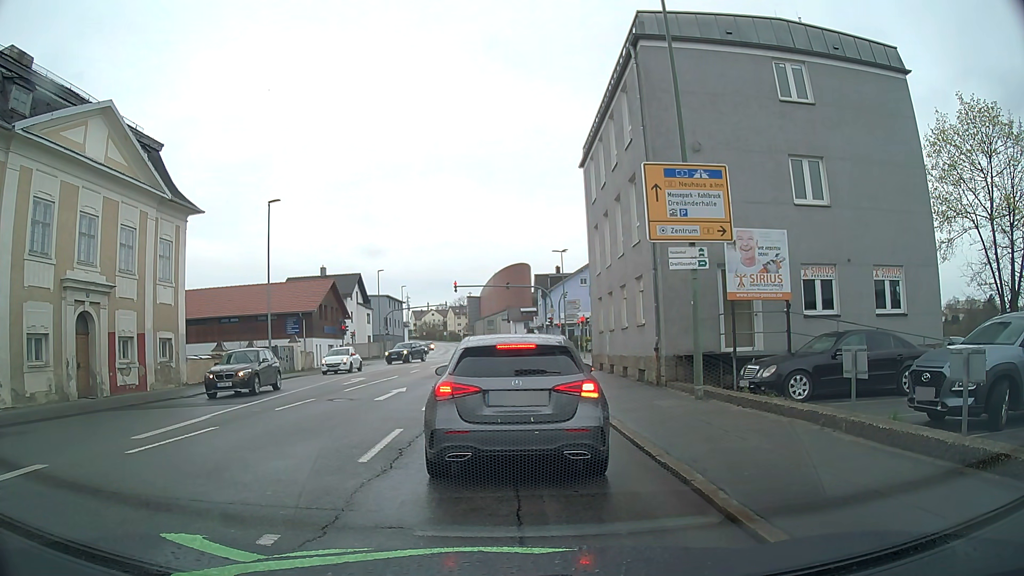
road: tertiary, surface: asphalt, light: Day
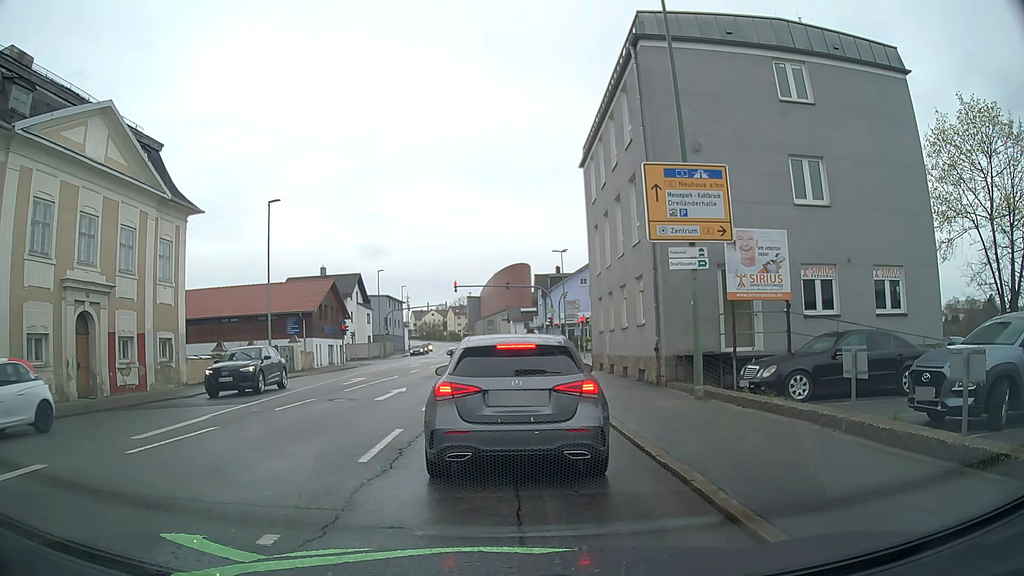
(0.0, 0.0) m; 0°
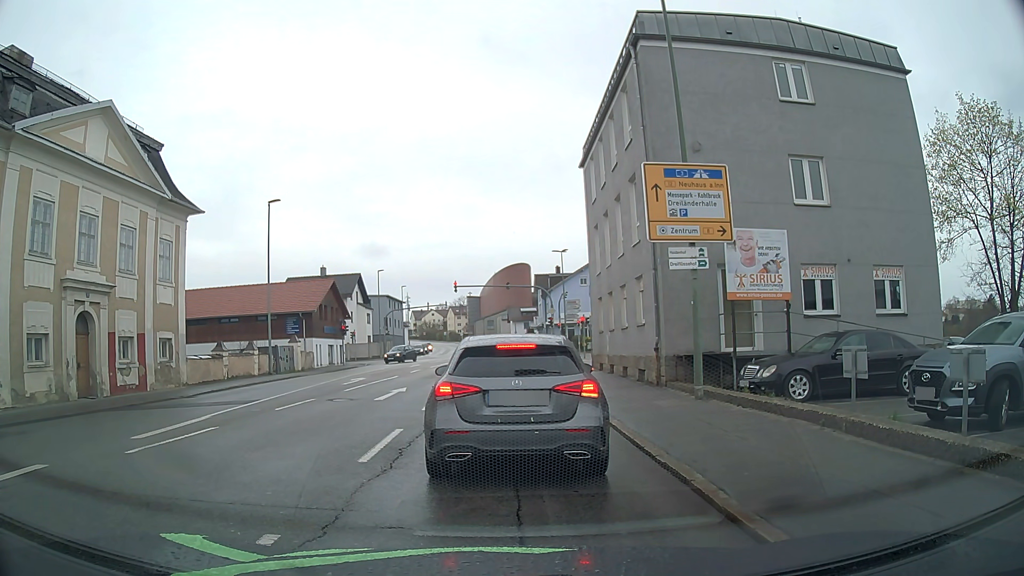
(0.0, 0.0) m; 0°
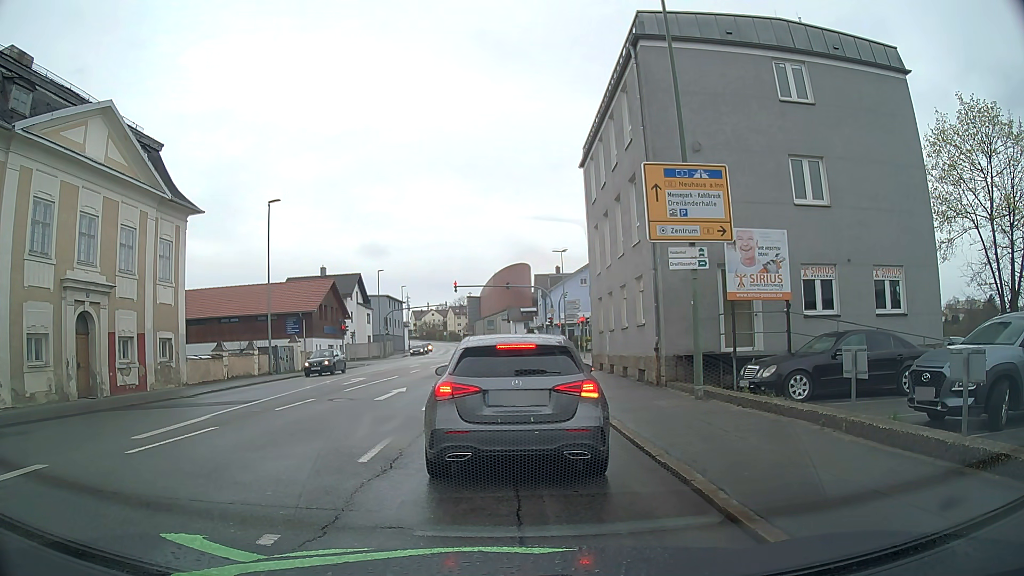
(0.0, 0.0) m; 0°
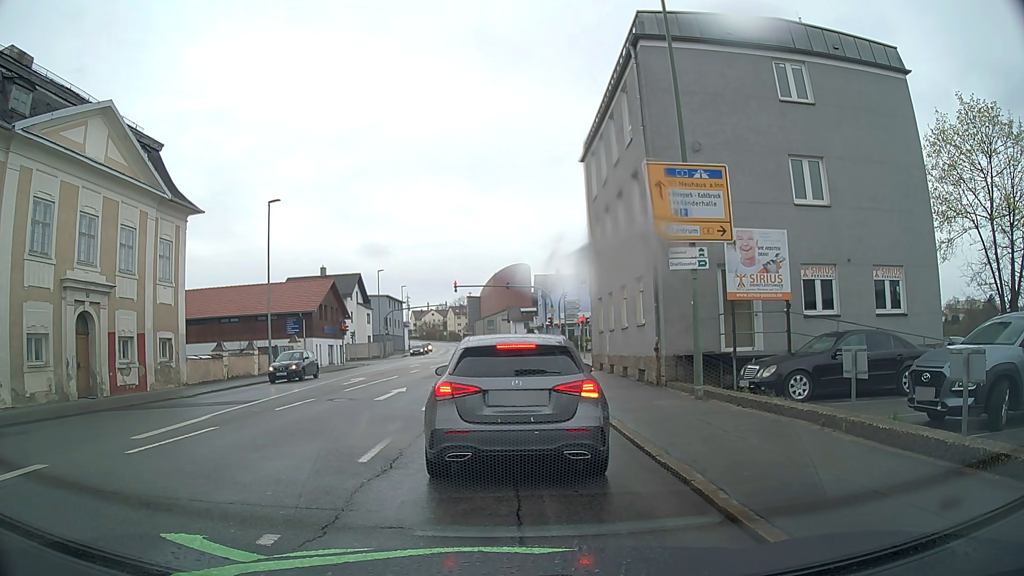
(0.0, 0.0) m; 0°
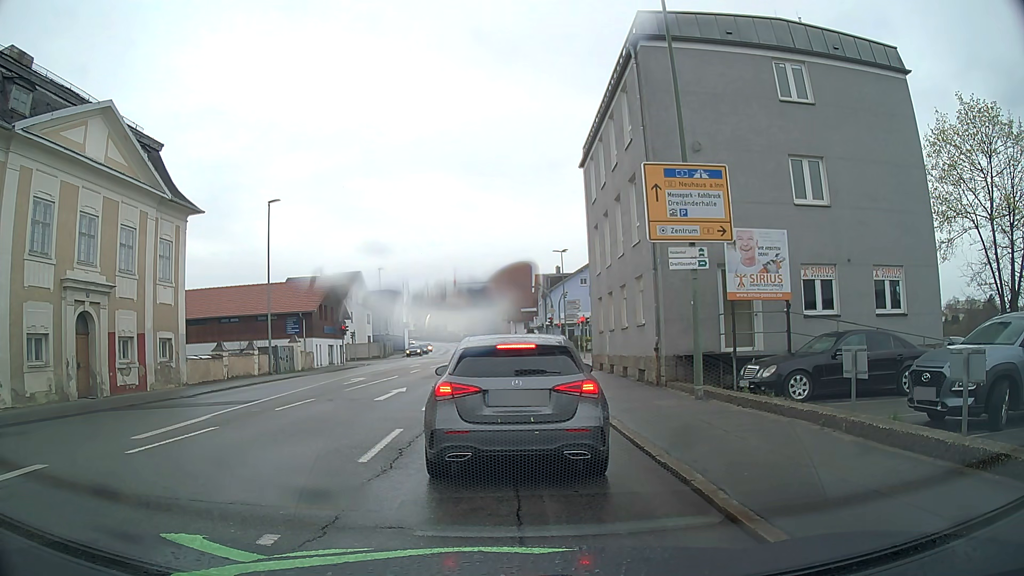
(0.0, 0.0) m; 0°
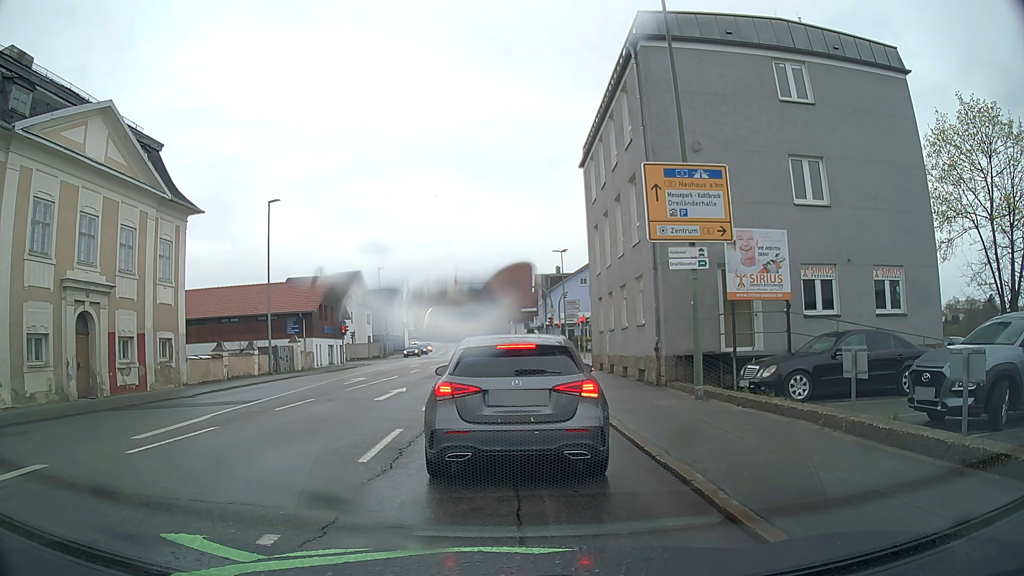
(0.0, 0.0) m; 0°
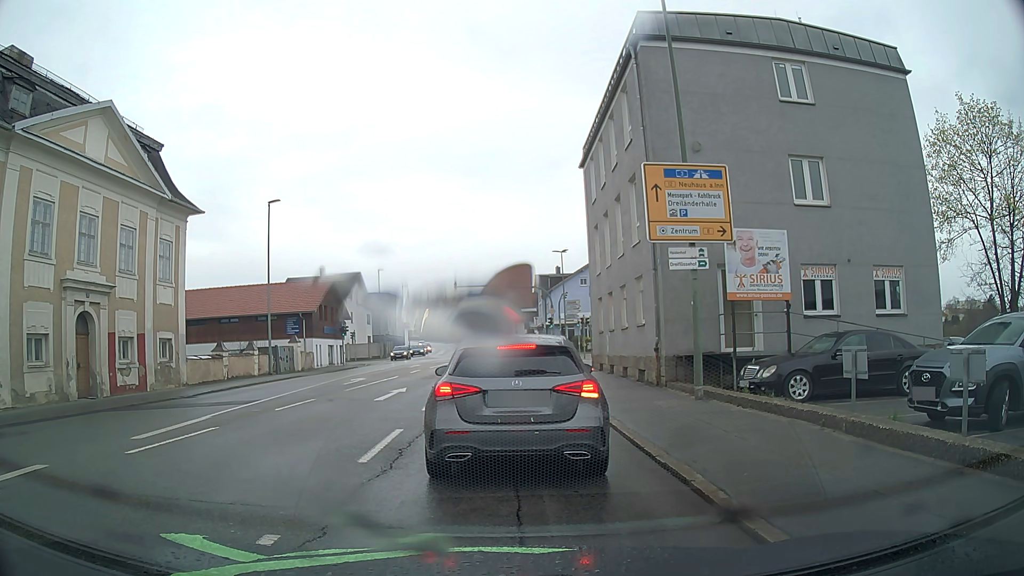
(0.0, 0.0) m; 0°
(0, +10) (0, +20) (0, +30) (0, +40) (0, +50) (0, +60) (0, +70) (0, +80) (-1, +90) (-2, +100) m
